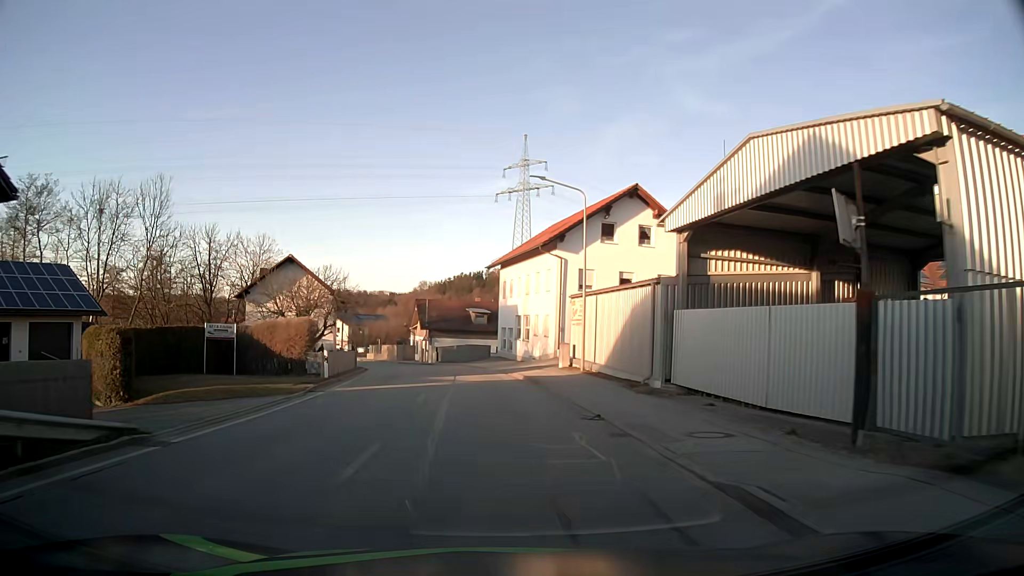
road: secondary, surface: asphalt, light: Day
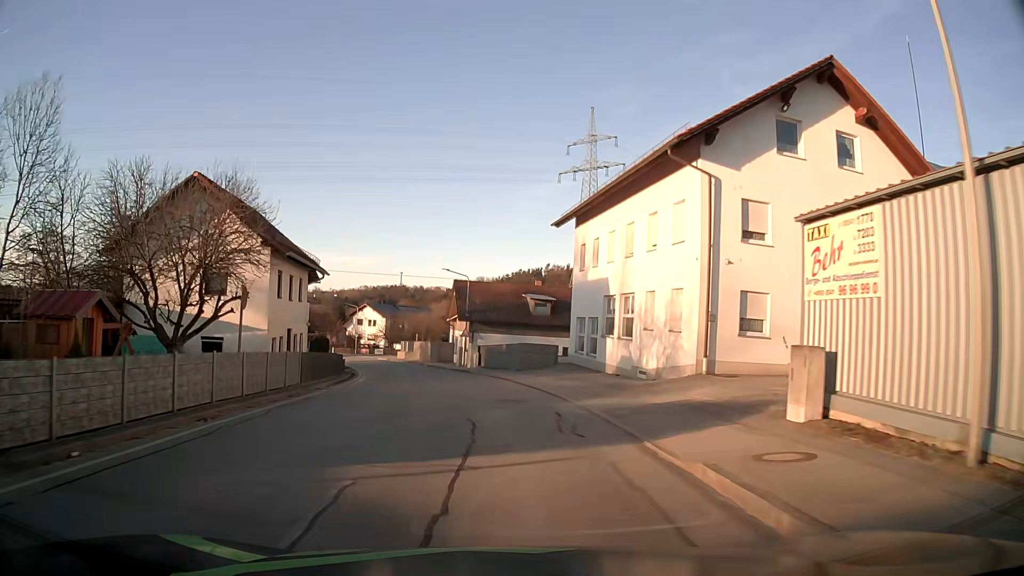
(-0.8, +20.9) m; -5°
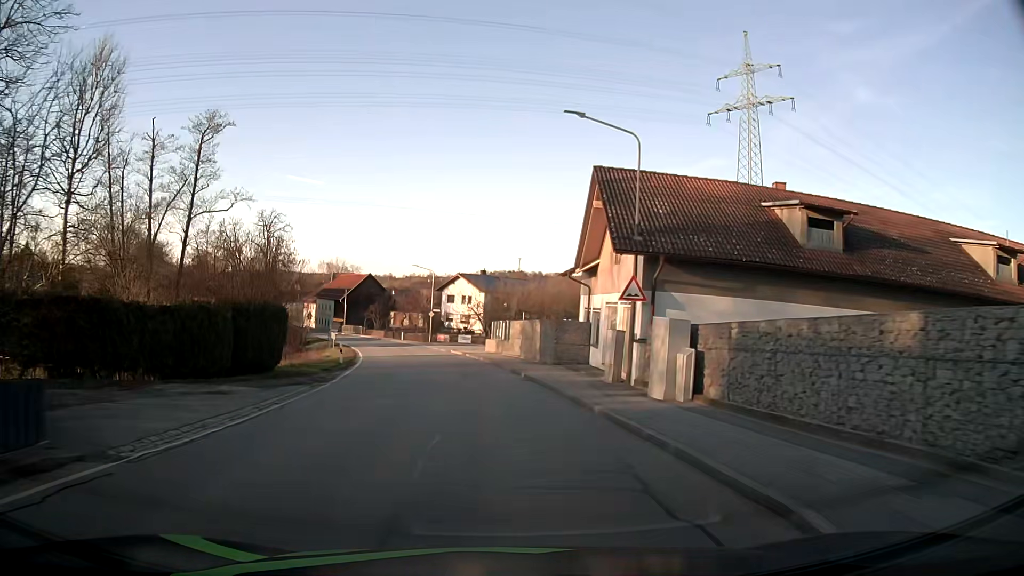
(-3.0, +35.1) m; -10°
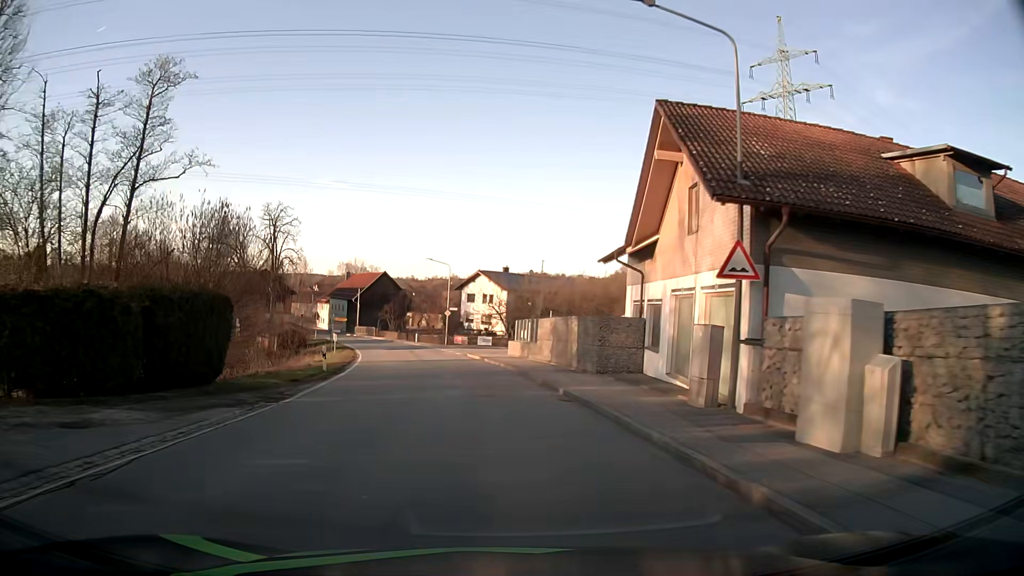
(-0.1, +7.1) m; -2°
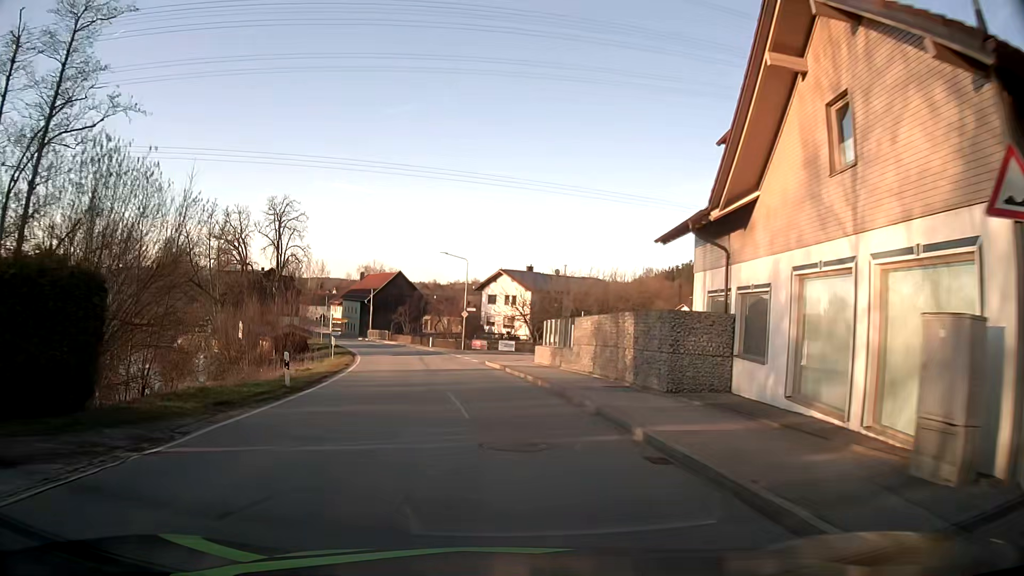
(-0.1, +7.1) m; -2°
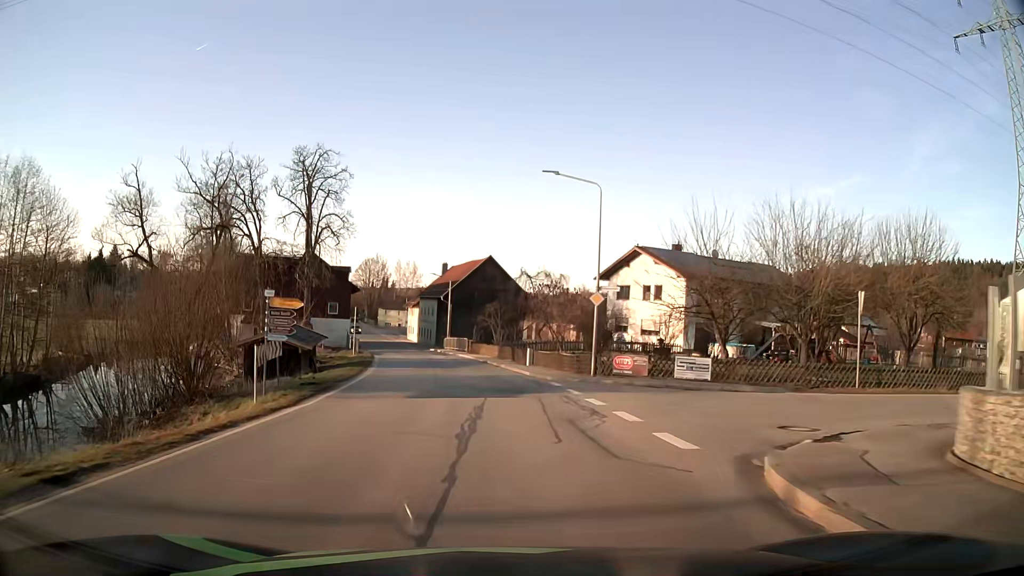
(-2.2, +28.1) m; -9°
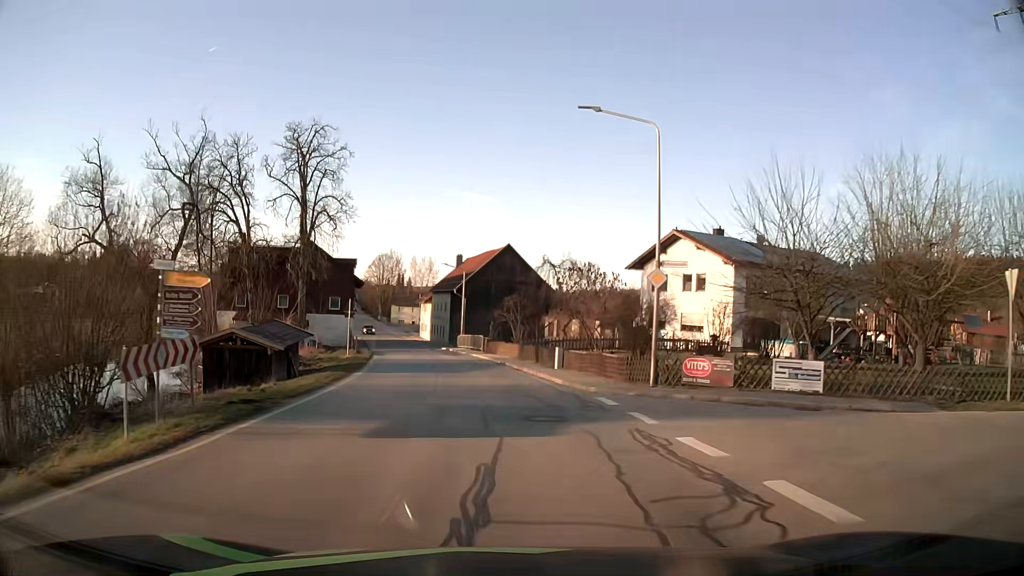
(-0.1, +7.1) m; -1°
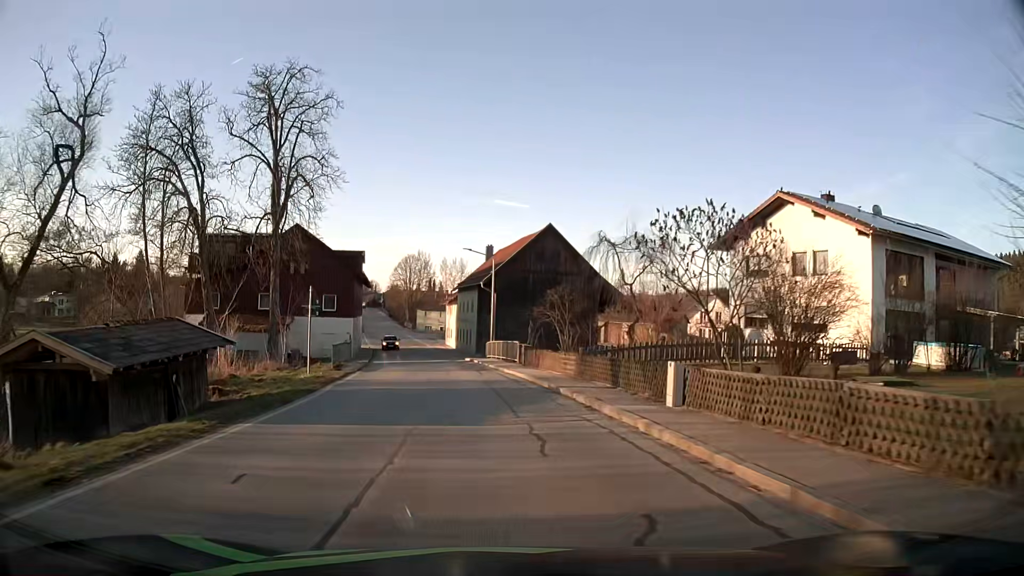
(-0.4, +14.2) m; -3°
(0, +10) (-1, +20) (-2, +30) (-3, +40) (-5, +50) (-7, +59) (-9, +69) (-11, +79) (-13, +89) (-15, +99) m
